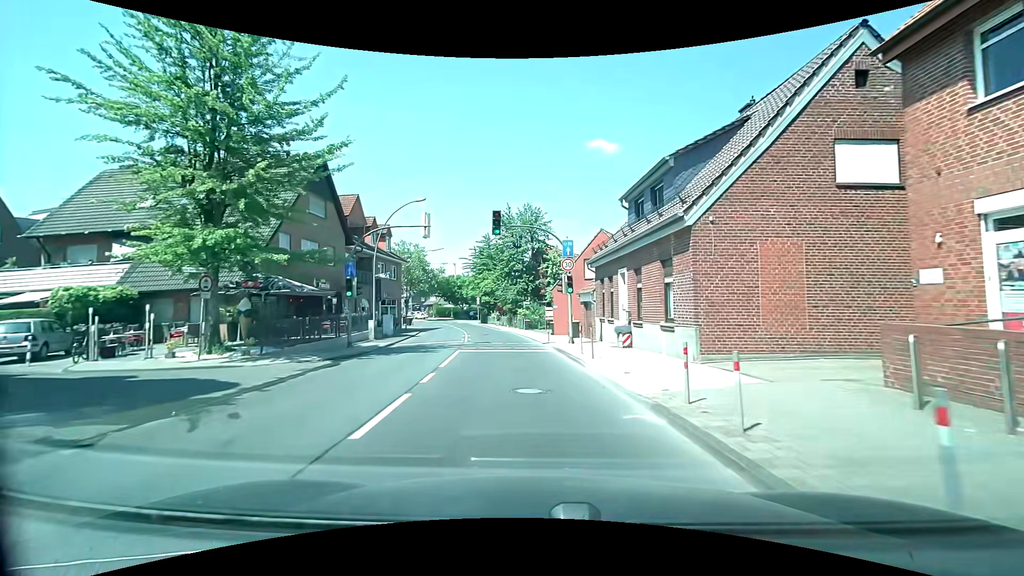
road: secondary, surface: asphalt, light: Day
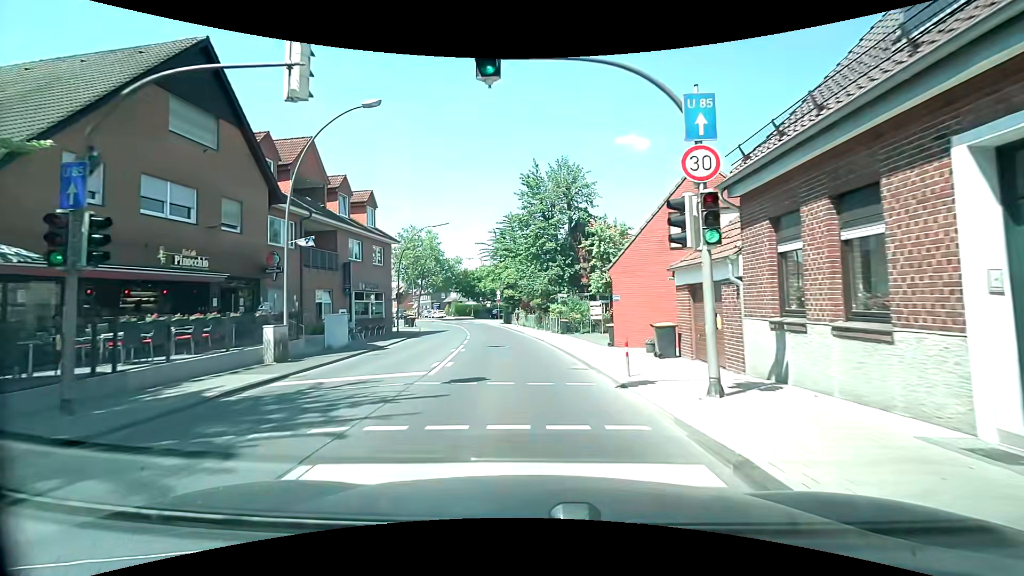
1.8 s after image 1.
(-0.5, +14.8) m; -4°
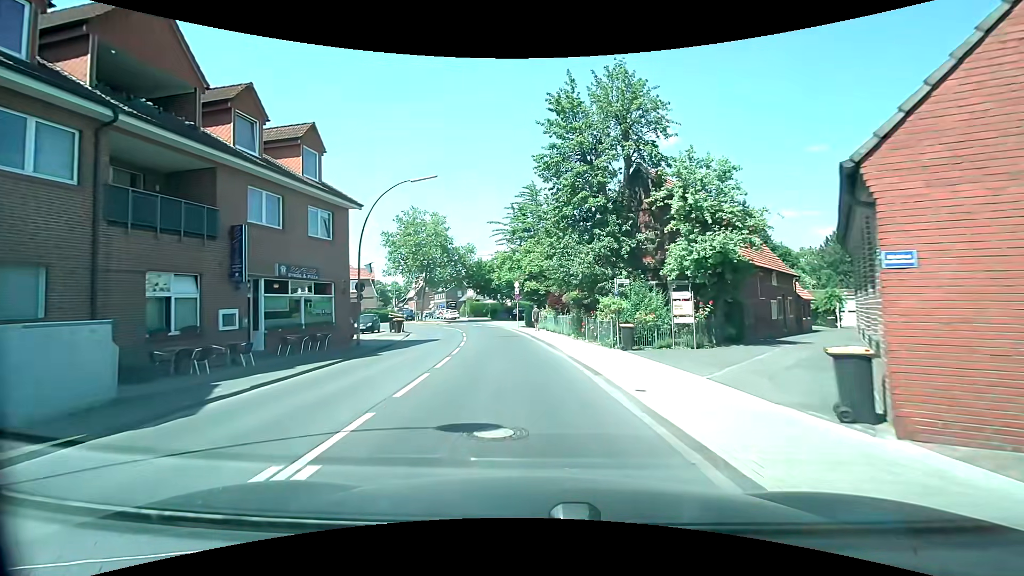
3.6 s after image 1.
(-0.3, +14.4) m; -2°
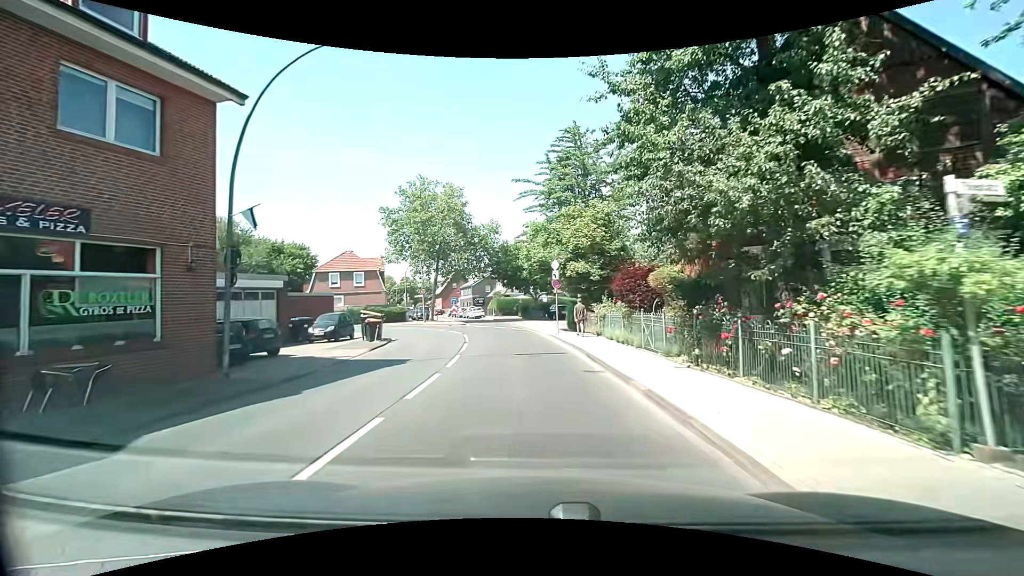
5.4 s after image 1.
(-0.6, +14.0) m; -5°
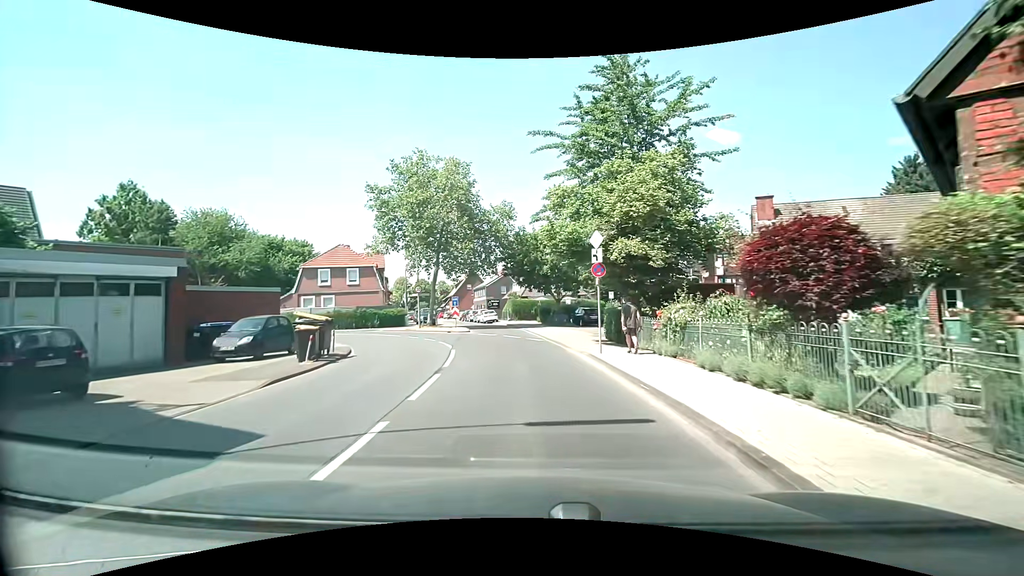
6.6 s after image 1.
(-0.2, +9.2) m; -2°
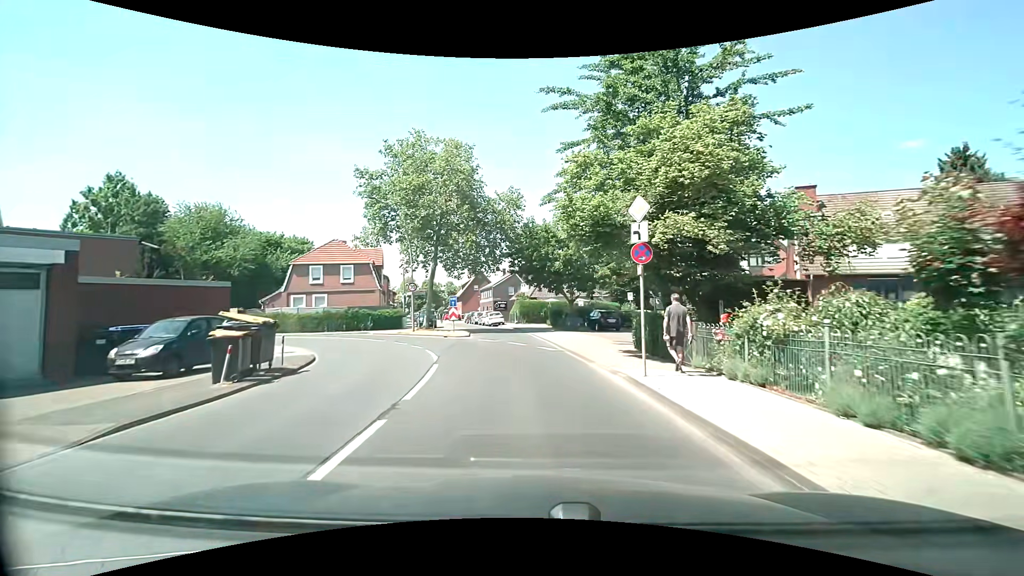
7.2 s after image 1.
(-0.1, +4.6) m; -1°
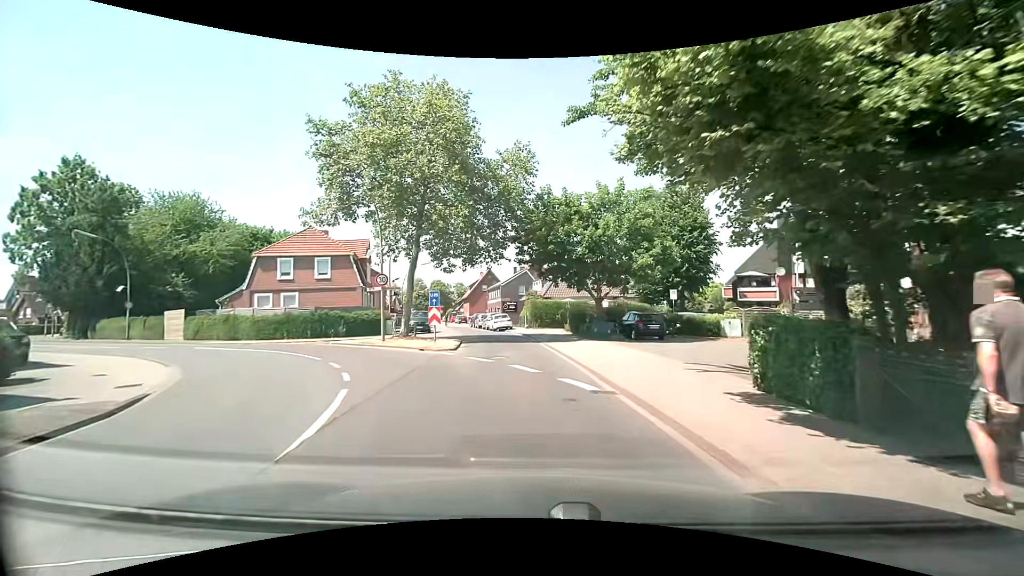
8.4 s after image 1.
(0.0, +9.0) m; -1°
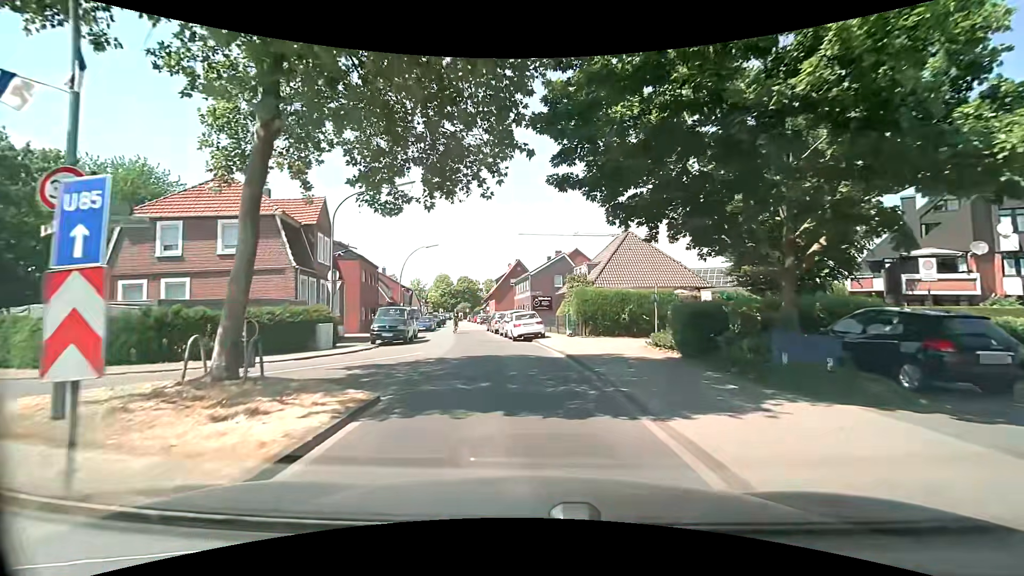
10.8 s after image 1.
(-0.7, +17.5) m; -4°
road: residential
(0, +10) (-1, +20) (-4, +30) (-6, +39) (-7, +49) (-8, +59) (-10, +69) (-12, +79) (-13, +89) (-15, +99) m
